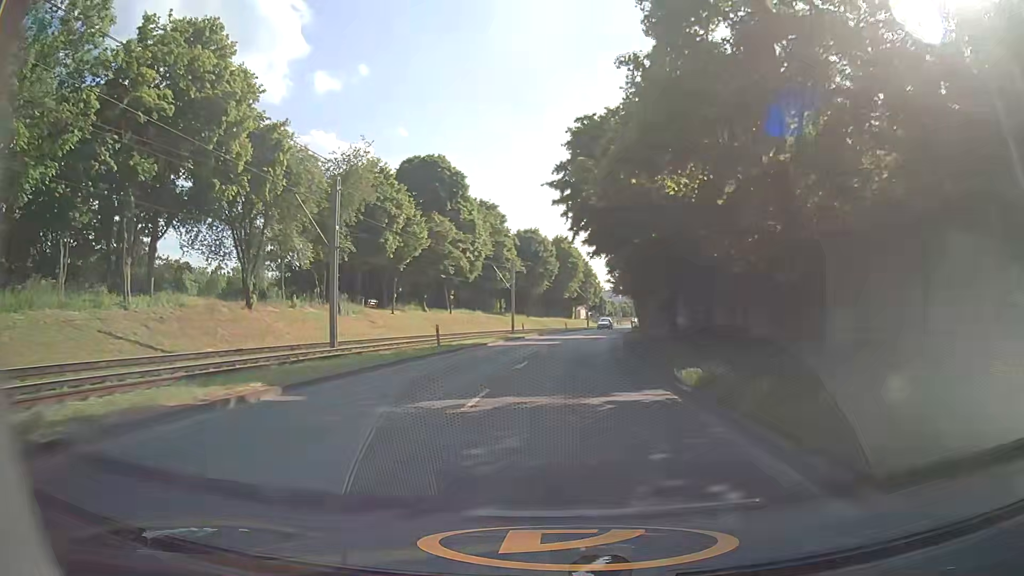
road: secondary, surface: asphalt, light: Day
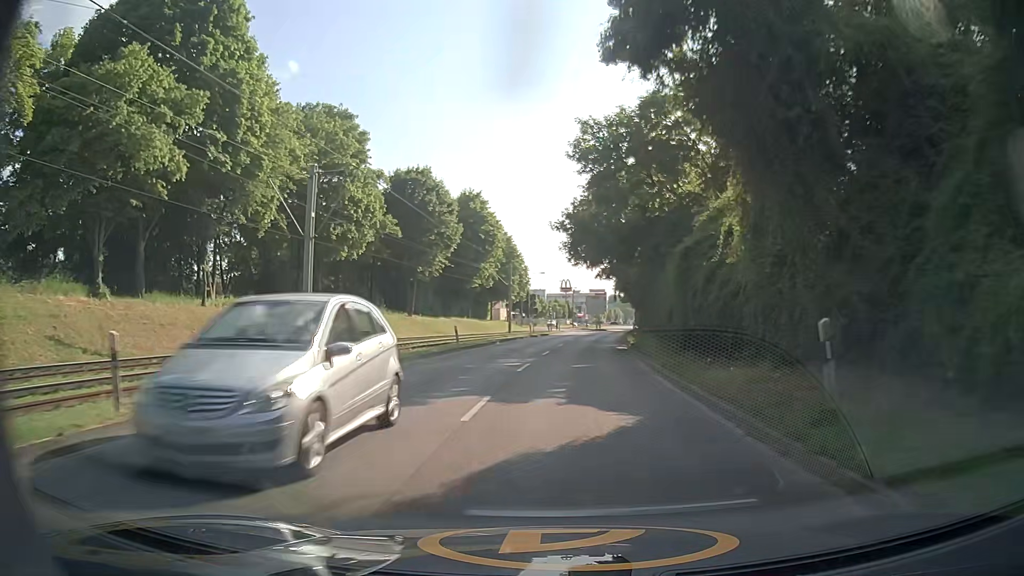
(+2.0, +45.8) m; +6°
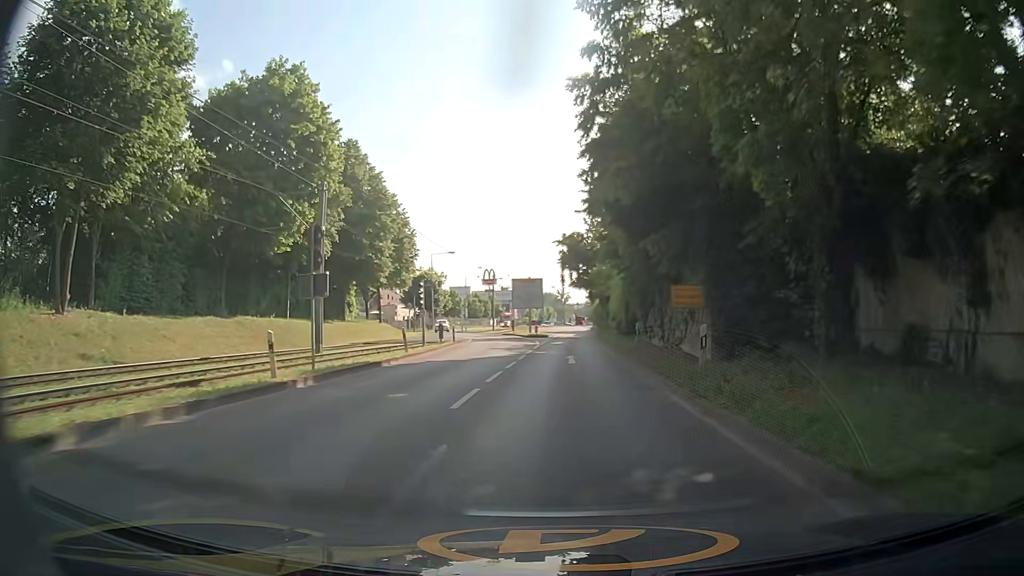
(+2.4, +43.8) m; +6°
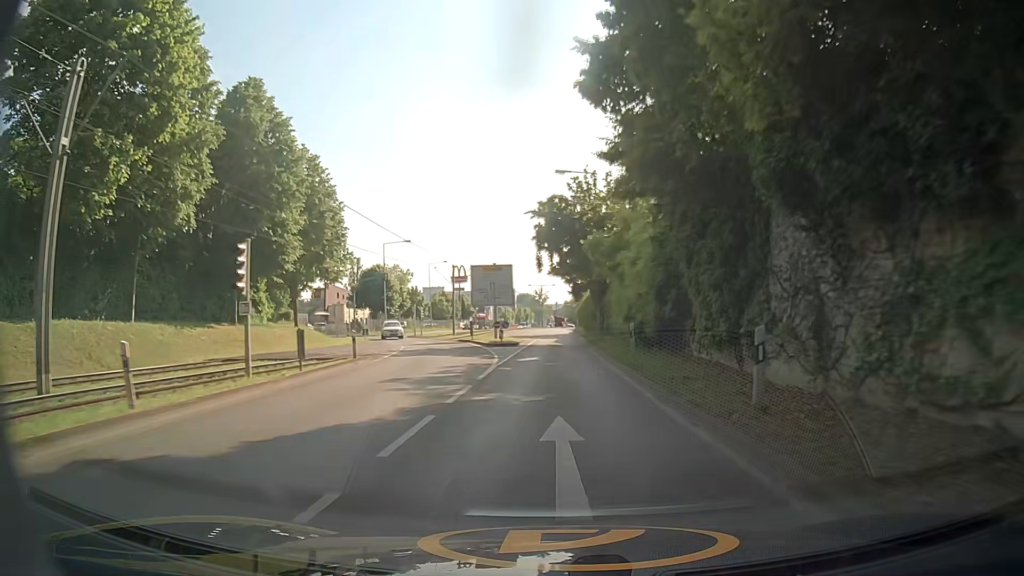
(+0.4, +16.9) m; +2°
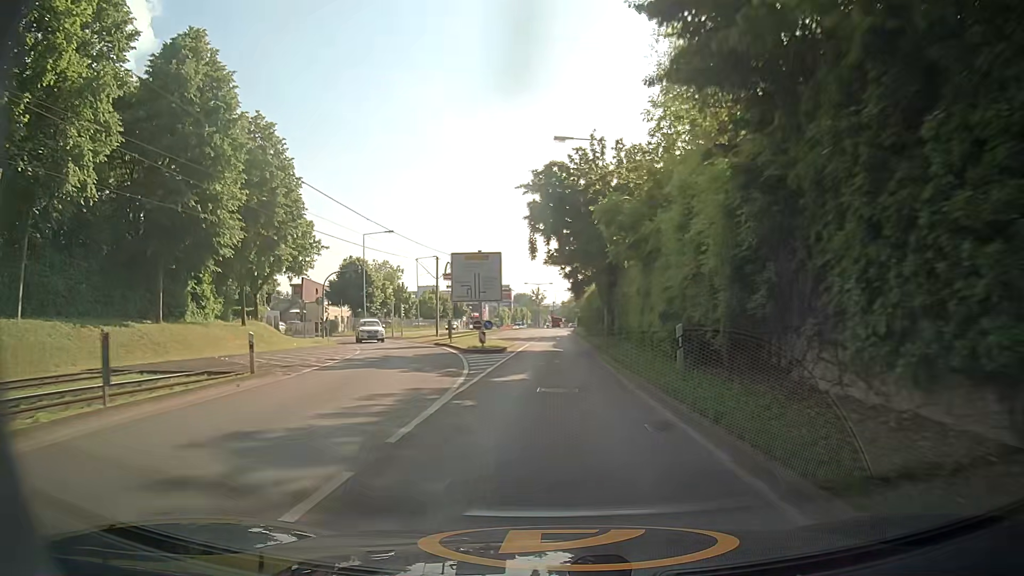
(0.0, +8.3) m; 0°
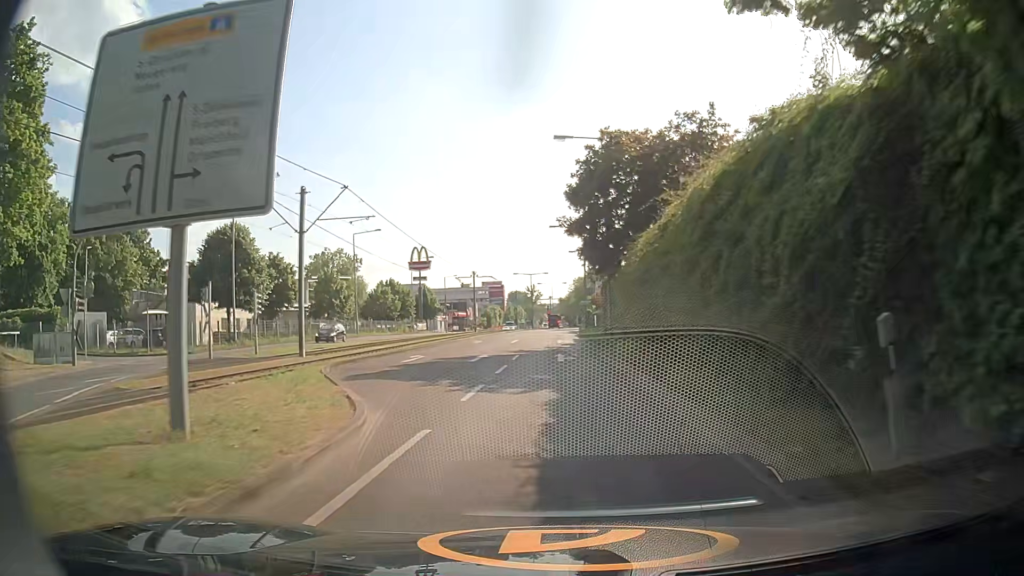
(0.0, +32.7) m; 0°
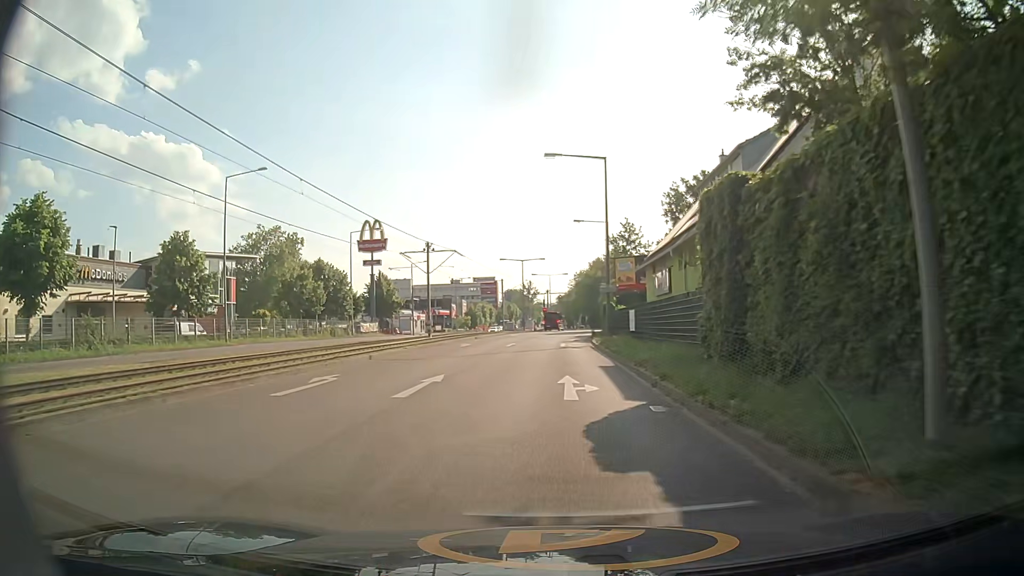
(-0.1, +30.9) m; 0°
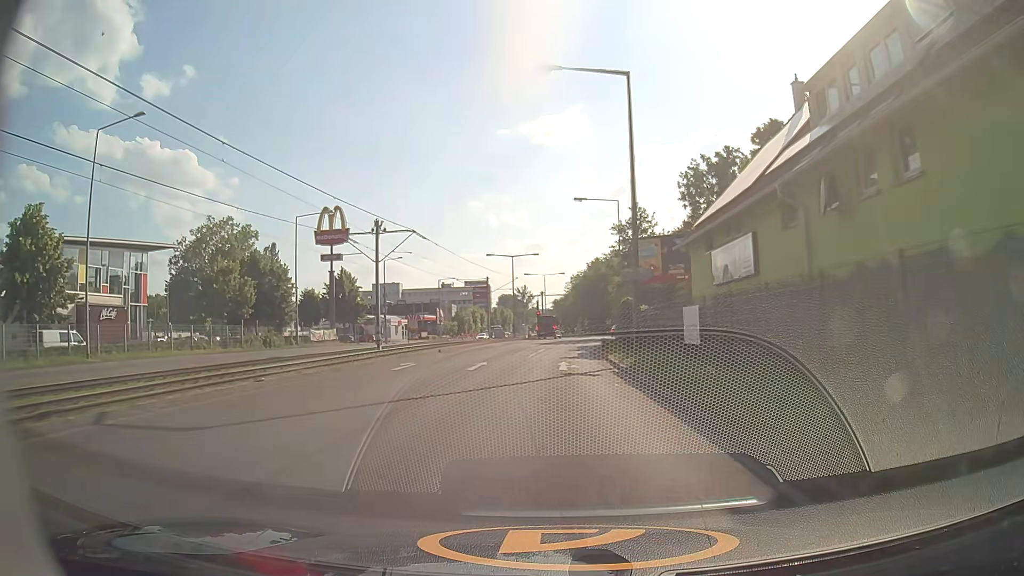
(+0.1, +15.3) m; +1°
